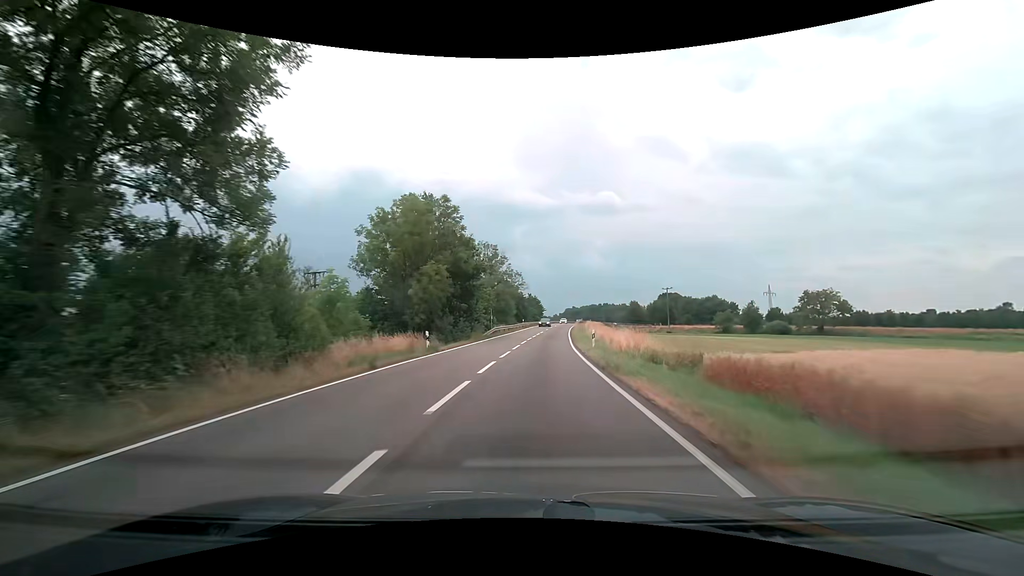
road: secondary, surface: asphalt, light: Day
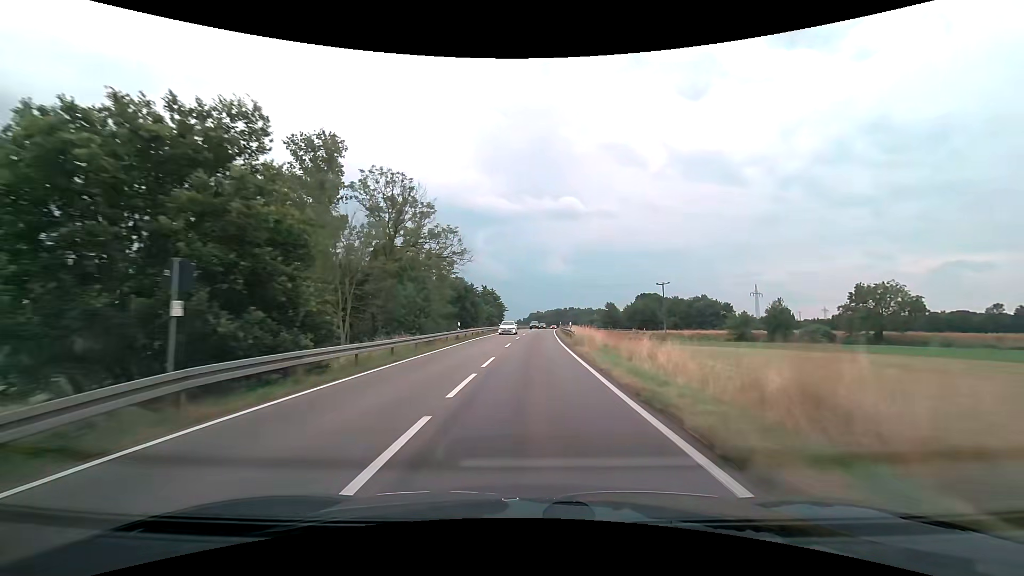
(+1.5, +40.4) m; +4°
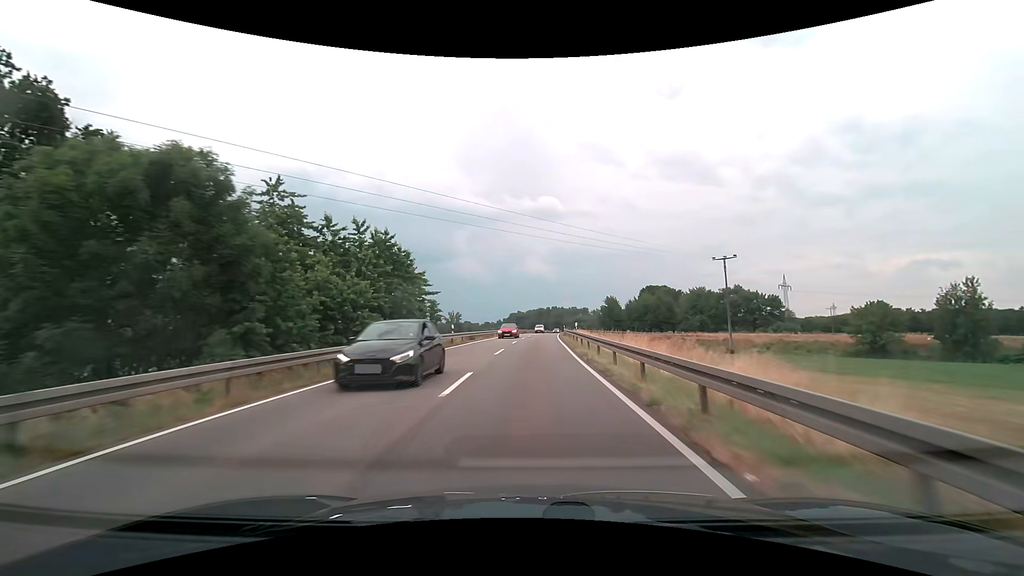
(+1.4, +54.5) m; +2°
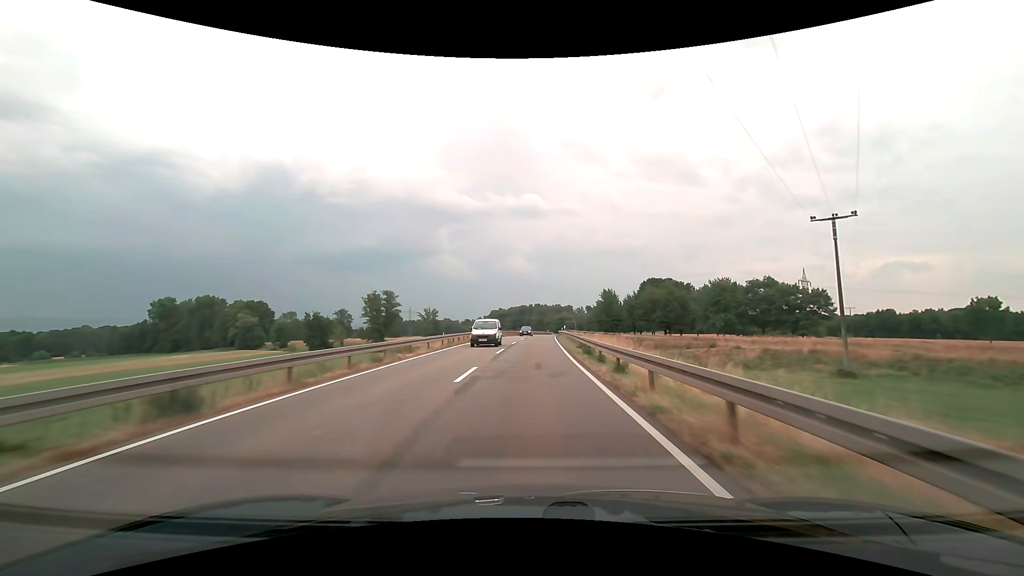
(+0.5, +33.6) m; +2°
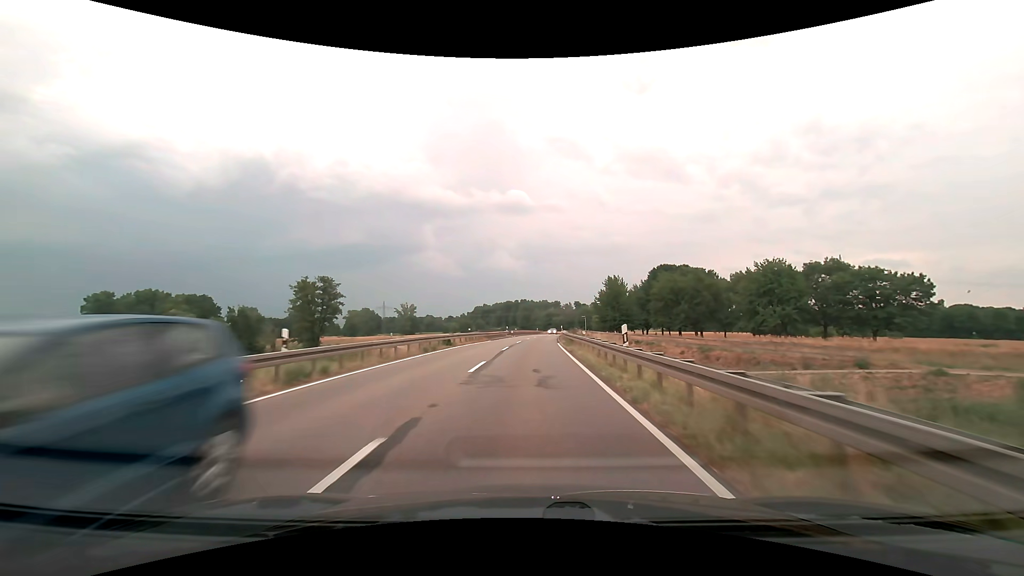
(+0.4, +33.9) m; +1°
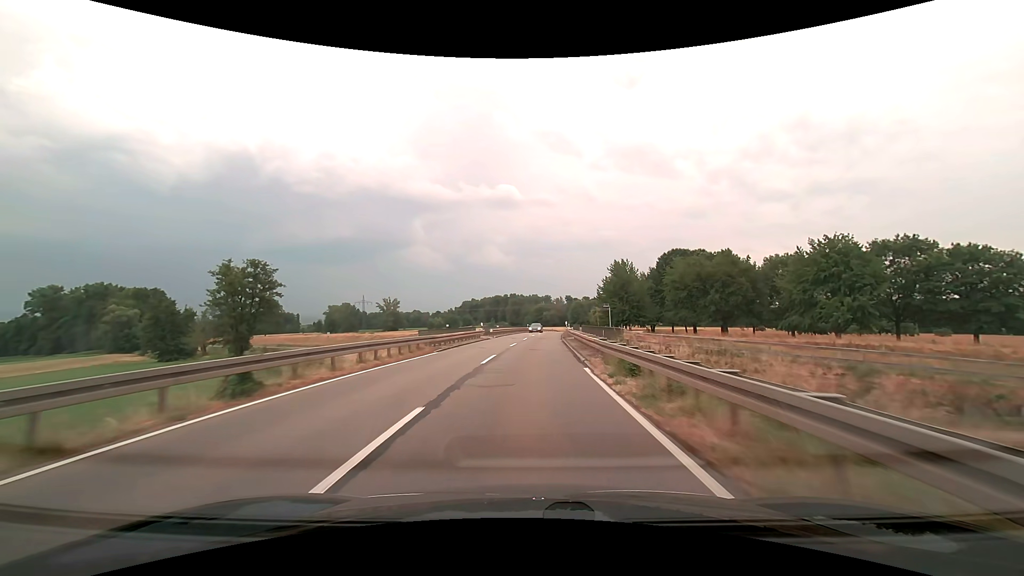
(+0.2, +22.2) m; +1°
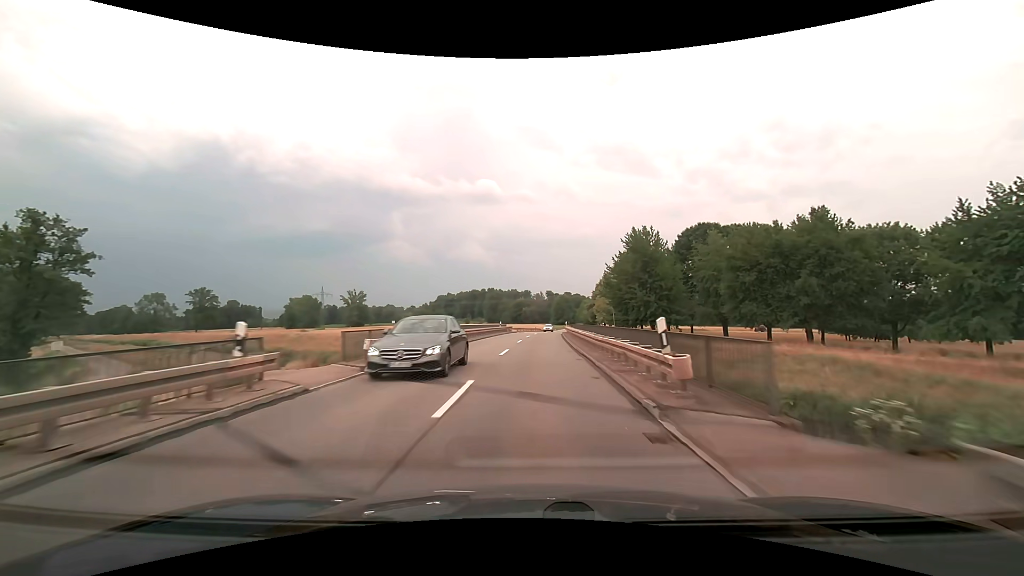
(+0.4, +32.5) m; +2°
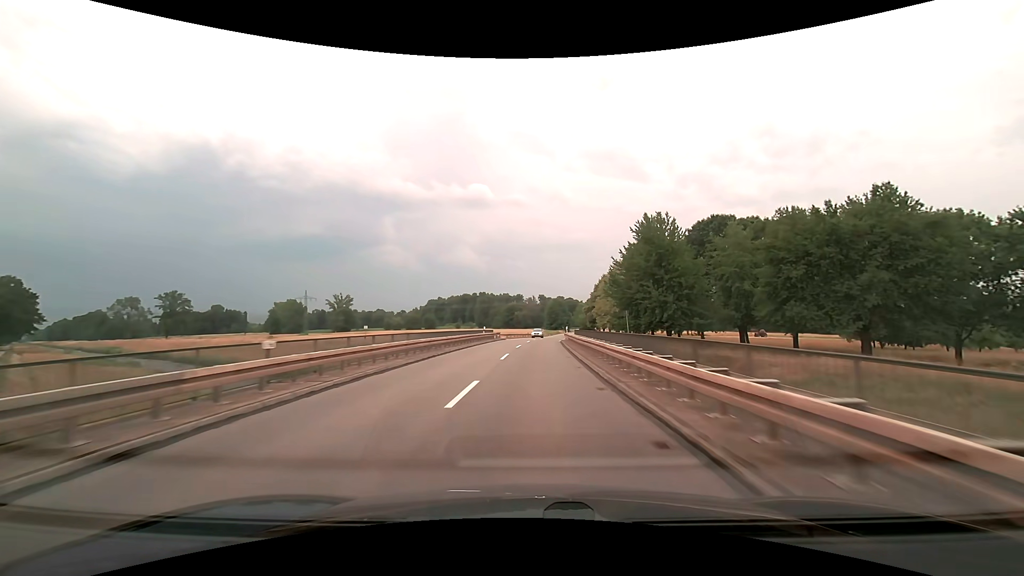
(+0.1, +11.0) m; +1°
(0, +10) (0, +20) (+1, +30) (+1, +40) (+2, +50) (+2, +60) (+3, +70) (+4, +80) (+5, +90) (+6, +100) m
